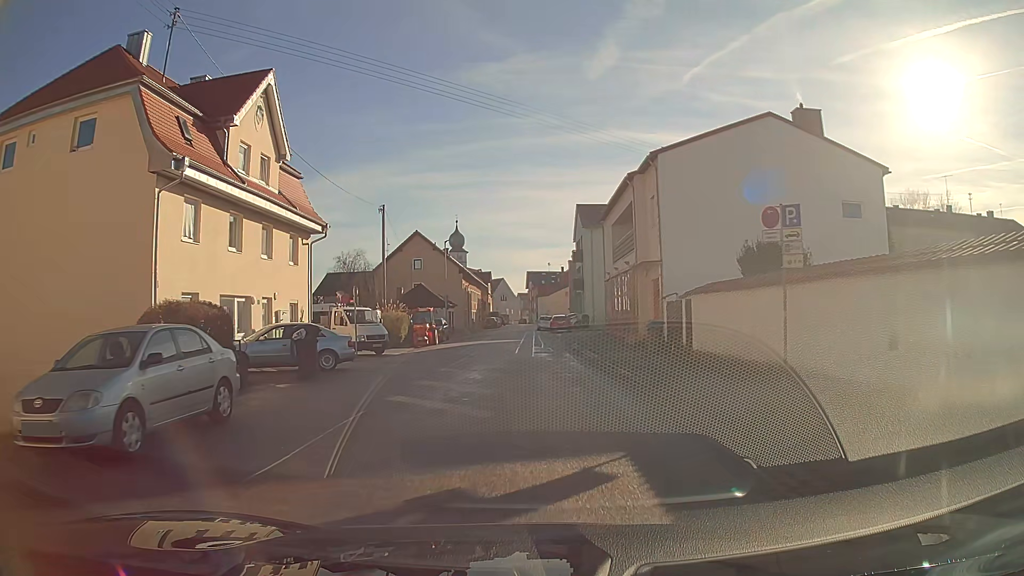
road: residential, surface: asphalt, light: Day
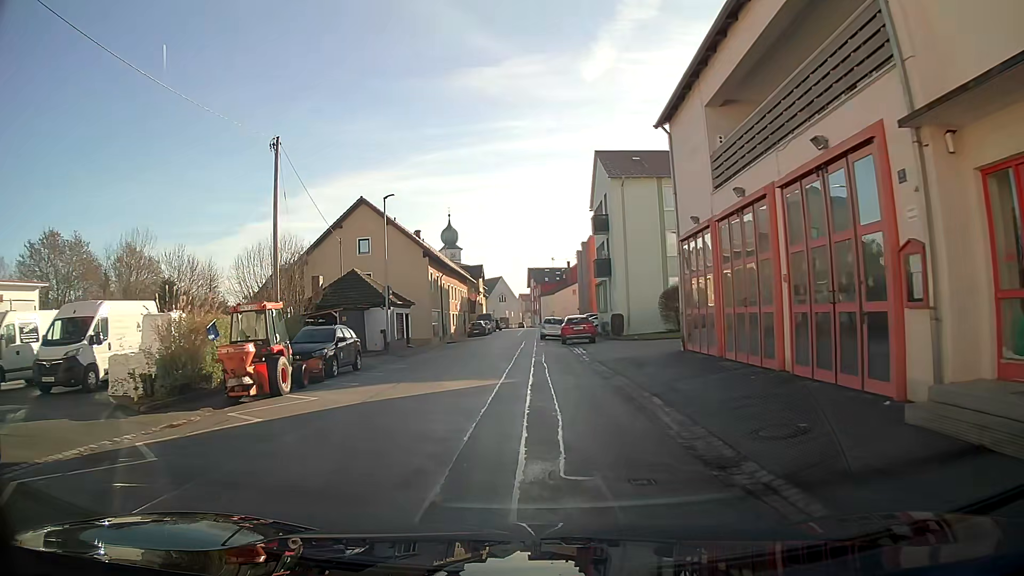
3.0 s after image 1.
(0.0, +23.7) m; -1°
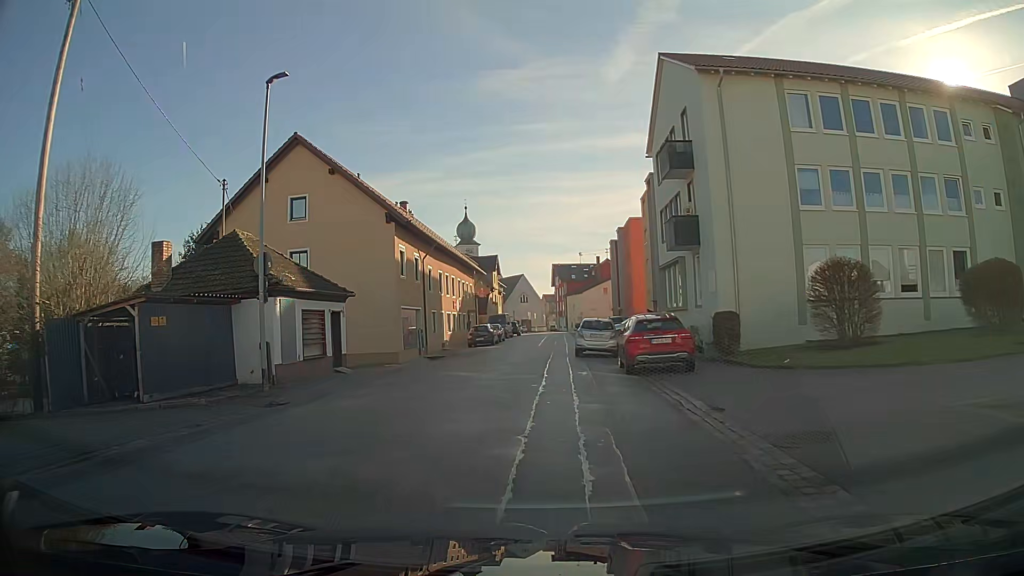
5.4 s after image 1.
(-0.2, +18.7) m; -2°
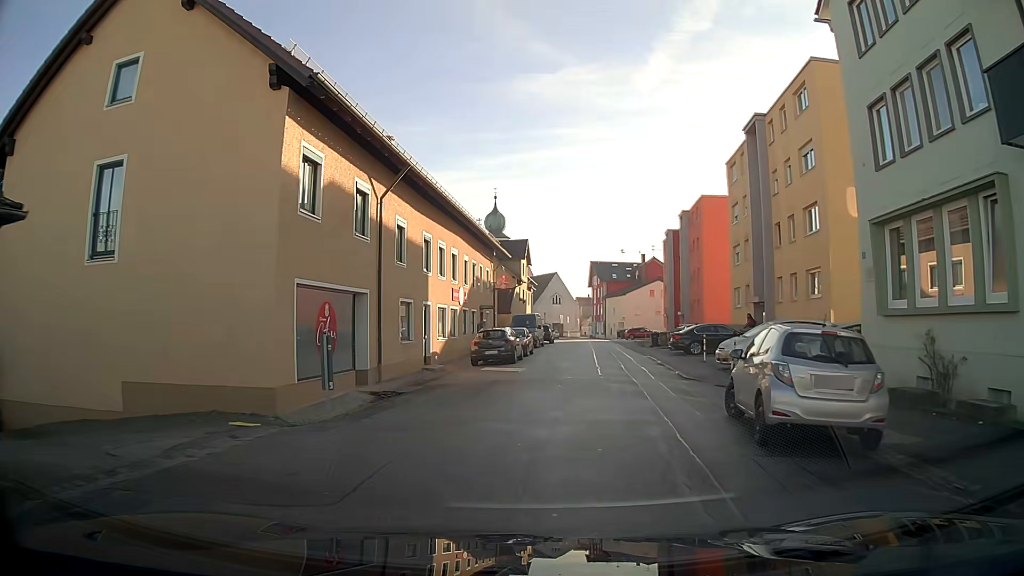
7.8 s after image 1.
(-0.7, +18.5) m; -2°
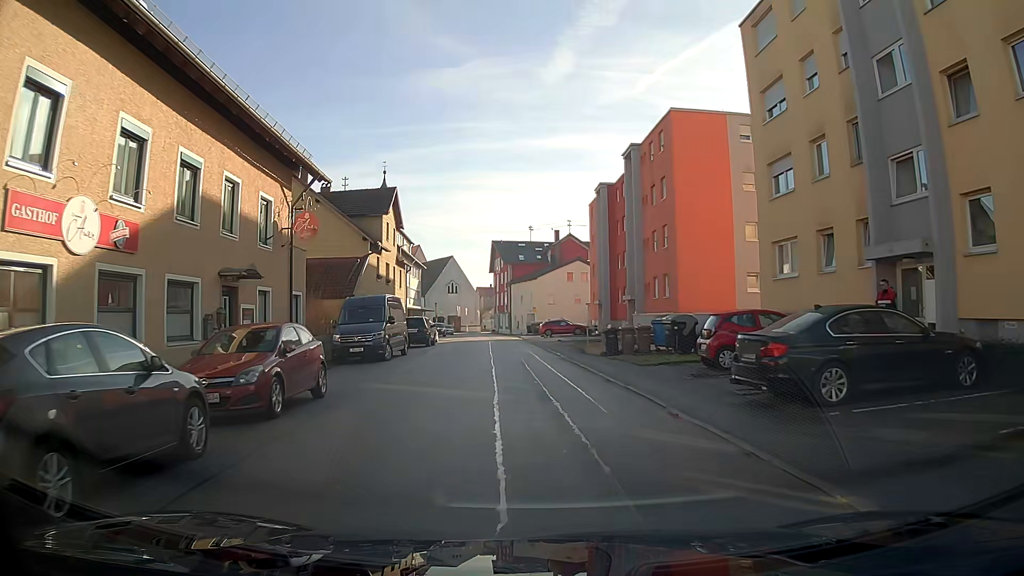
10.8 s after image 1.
(+1.9, +23.0) m; +7°
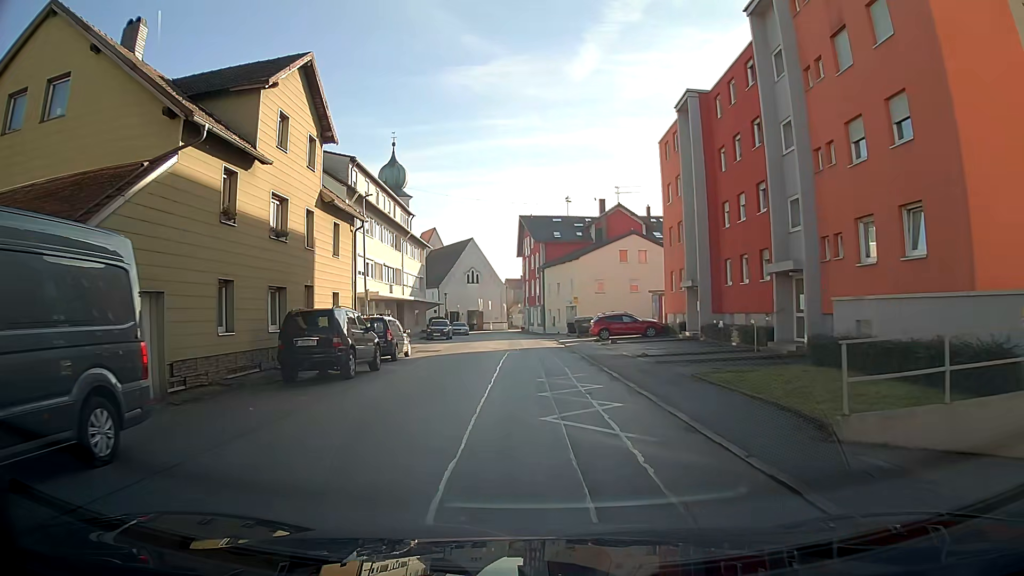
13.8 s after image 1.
(-0.6, +23.3) m; -2°
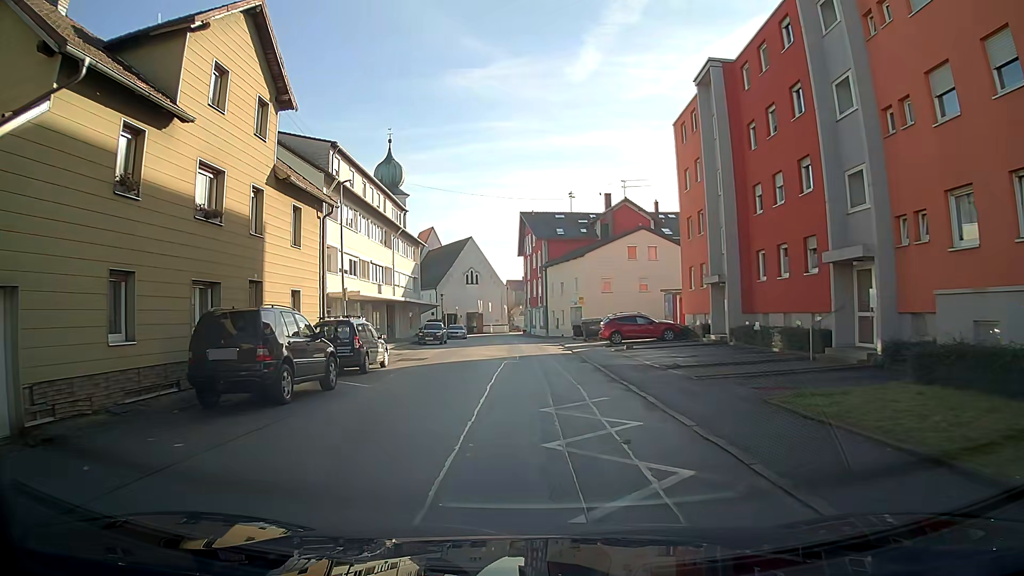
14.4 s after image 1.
(0.0, +4.7) m; 0°
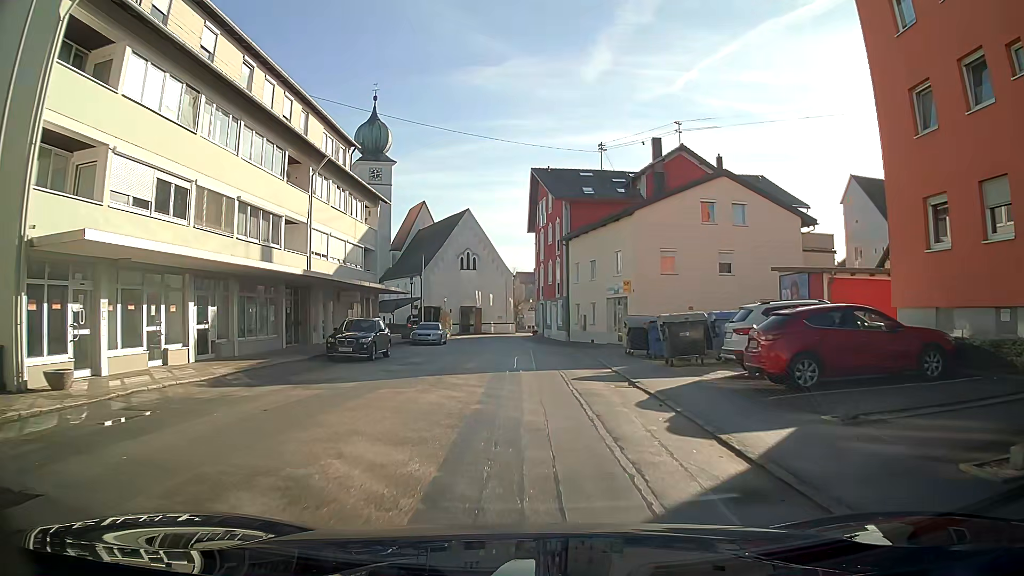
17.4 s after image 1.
(-0.1, +23.5) m; -1°
(0, +10) (0, +20) (0, +30) (-1, +40) (-2, +50) (-3, +60) (-2, +70) (+2, +79) (+6, +88) (+5, +98) m
